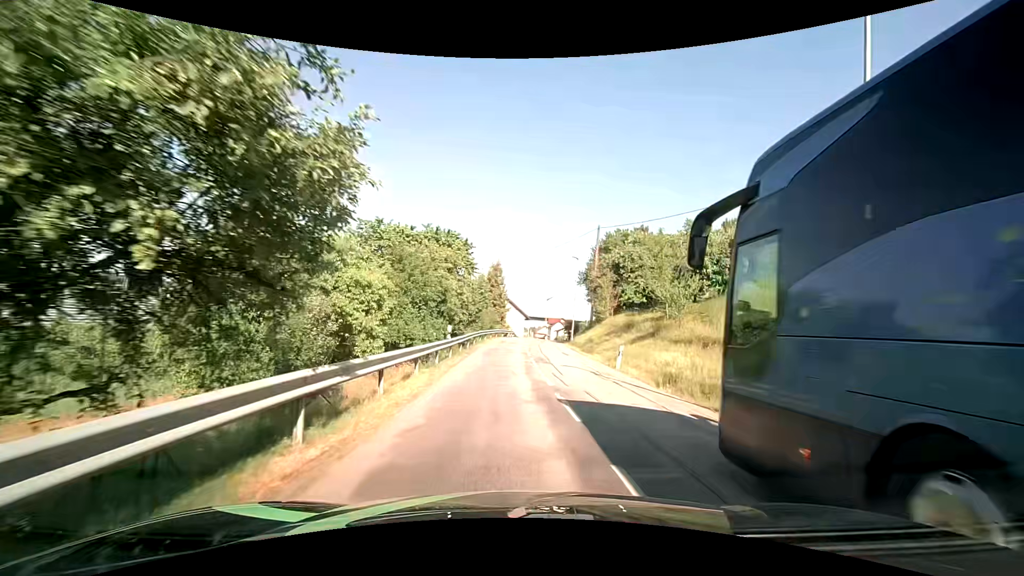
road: unclassified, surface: asphalt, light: Day
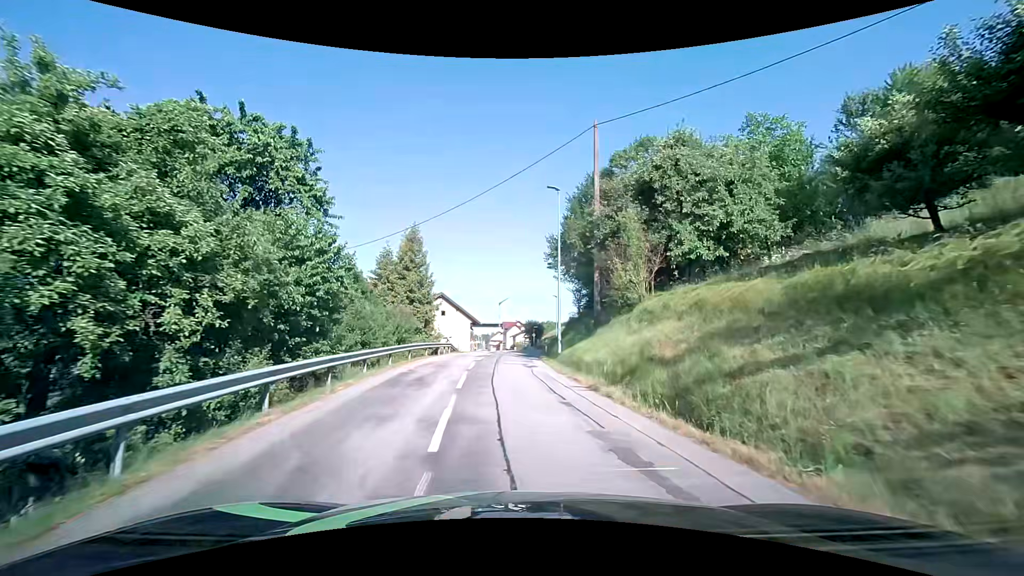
(+0.7, +23.9) m; +4°
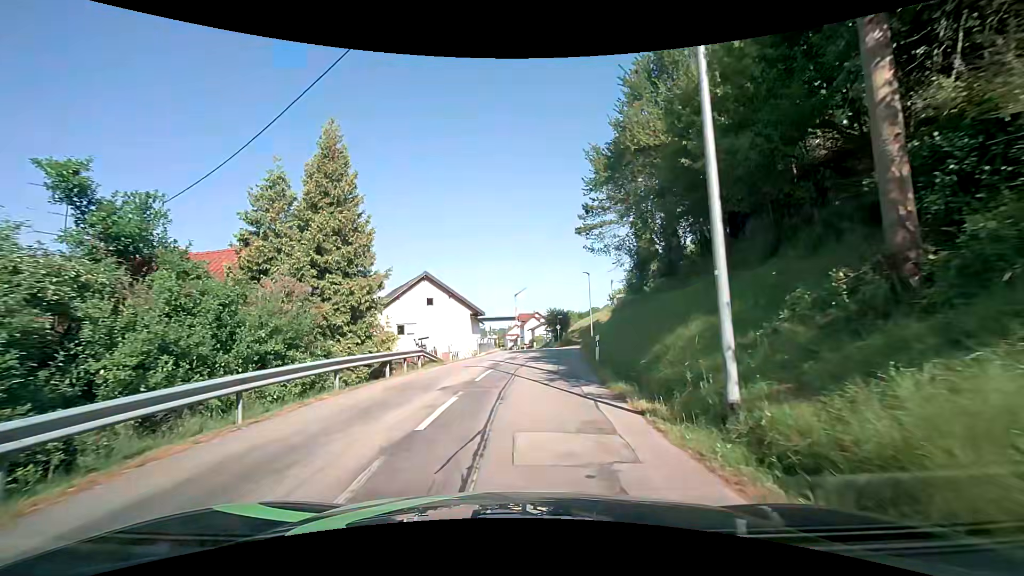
(-0.1, +17.1) m; -1°
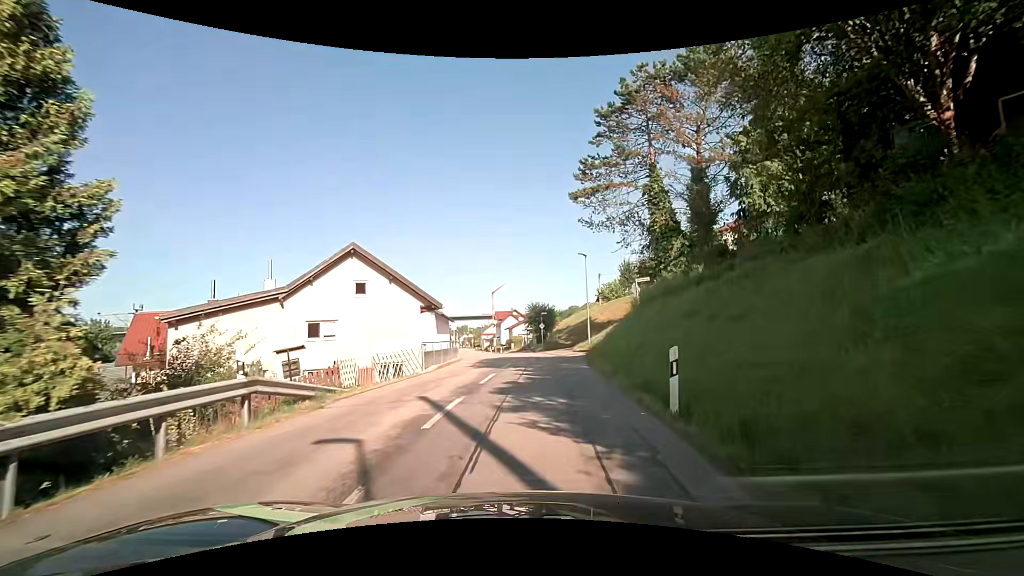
(+0.1, +11.8) m; +2°
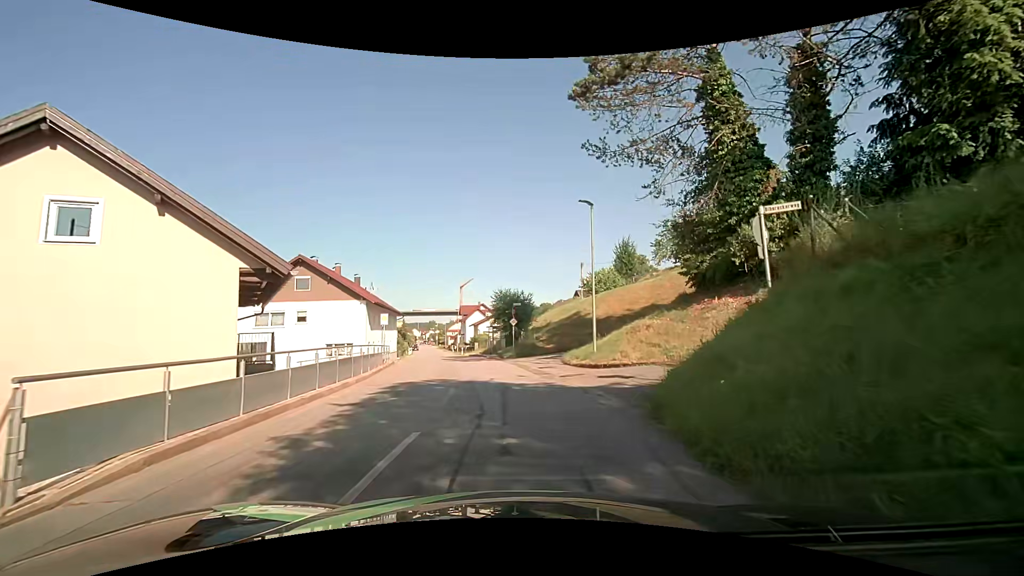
(+0.5, +14.9) m; +3°
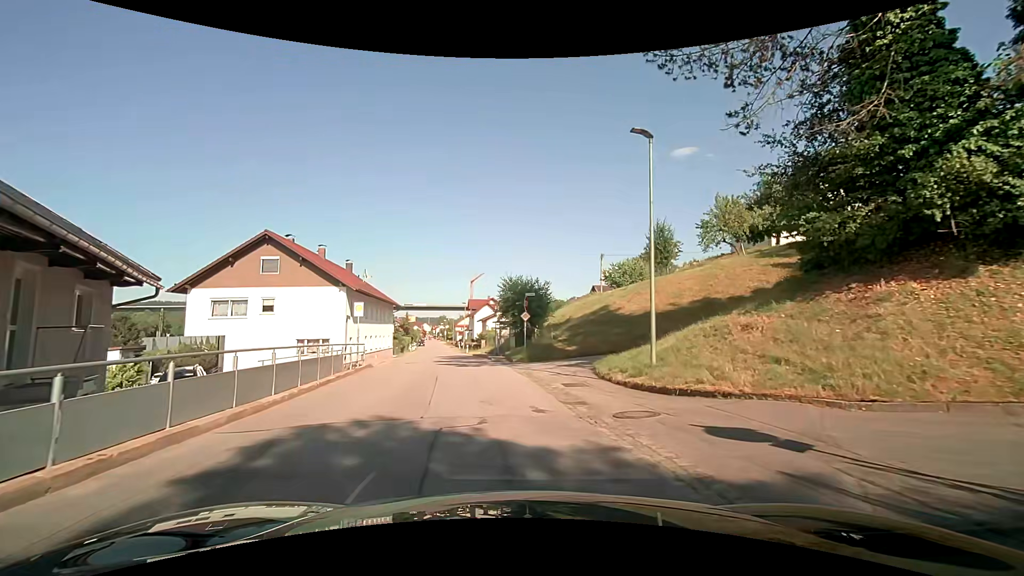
(+0.1, +7.5) m; 0°
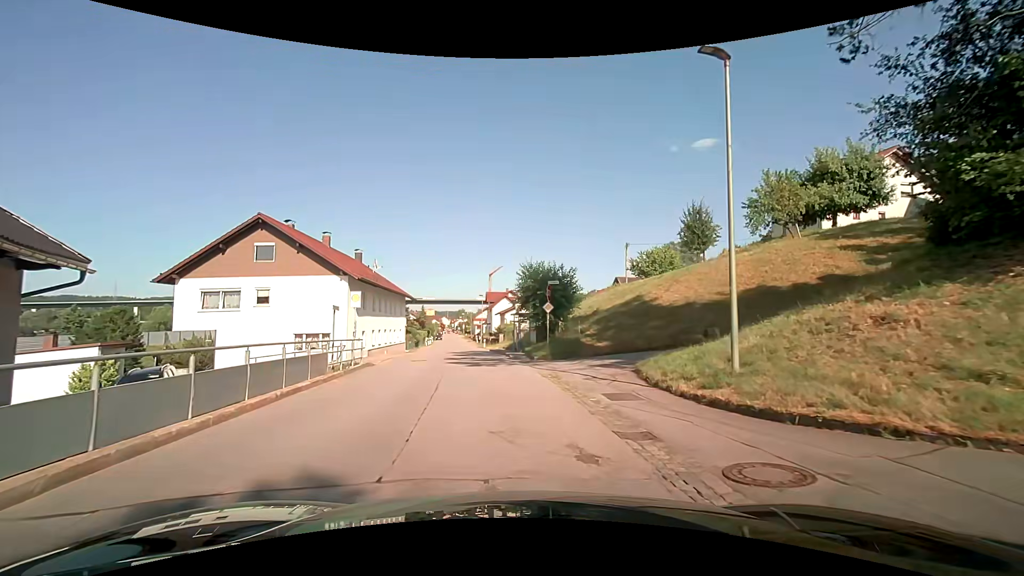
(-0.1, +3.7) m; 0°
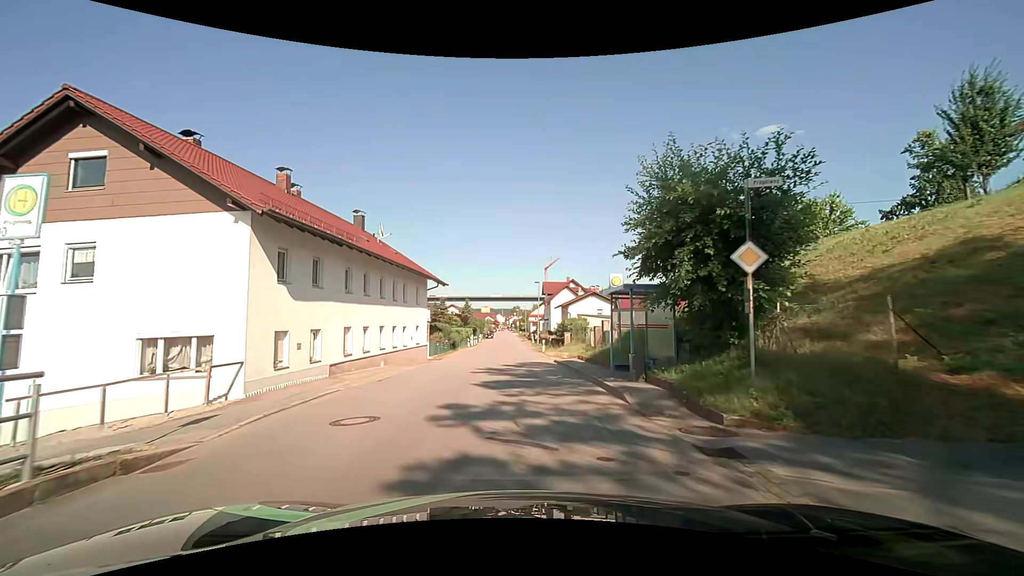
(-1.7, +17.3) m; -8°
(0, +10) (0, +20) (0, +30) (0, +40) (0, +50) (0, +60) (0, +70) (0, +80) (0, +90) (-1, +100) m
